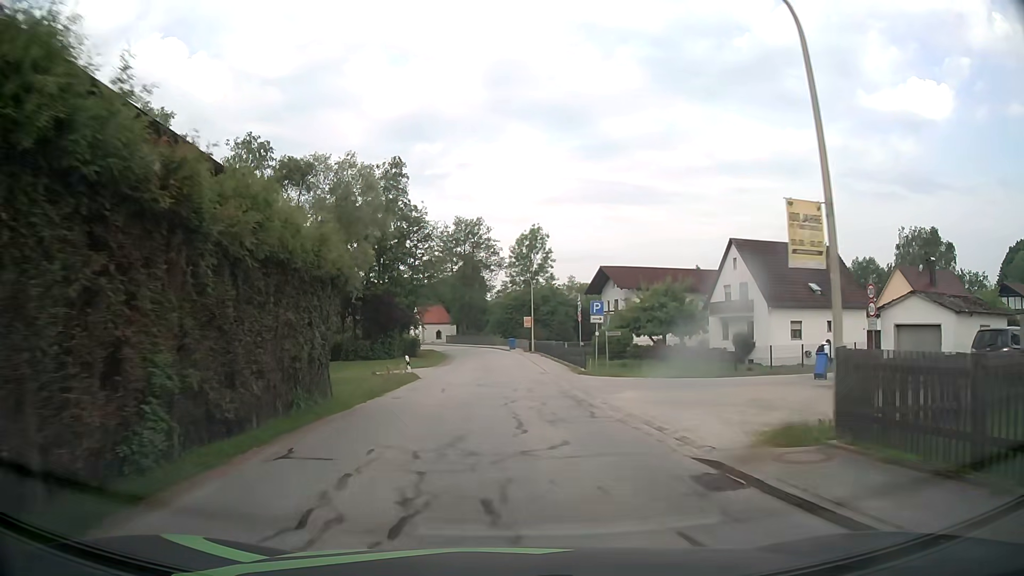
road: tertiary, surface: asphalt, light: Day
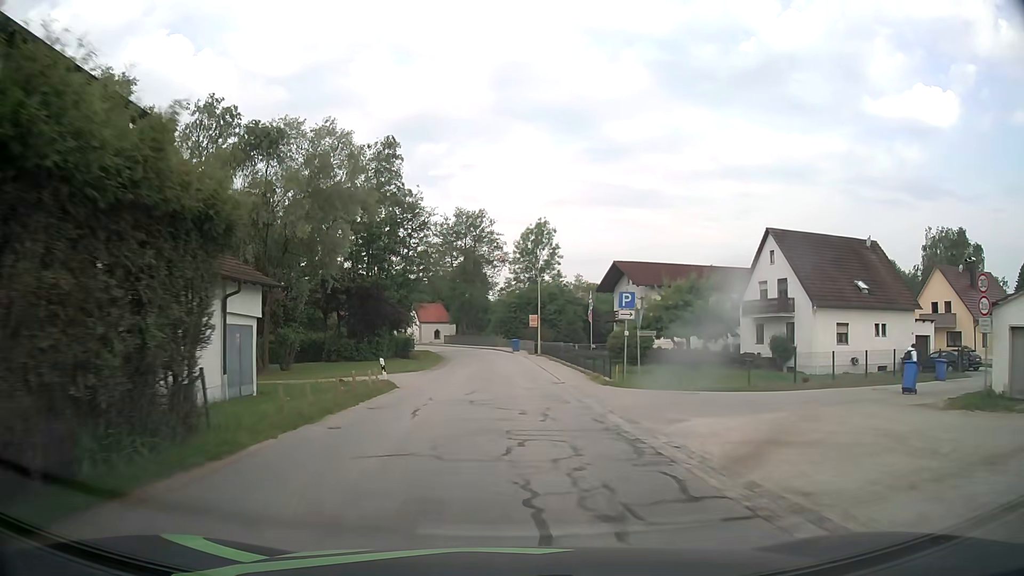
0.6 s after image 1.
(0.0, +6.8) m; 0°
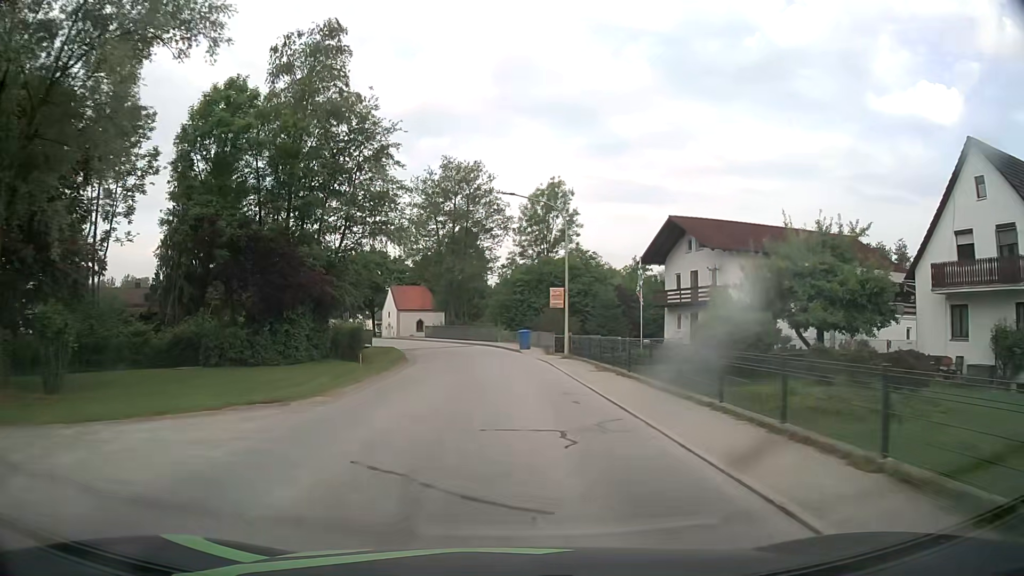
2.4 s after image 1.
(-0.3, +22.0) m; -1°
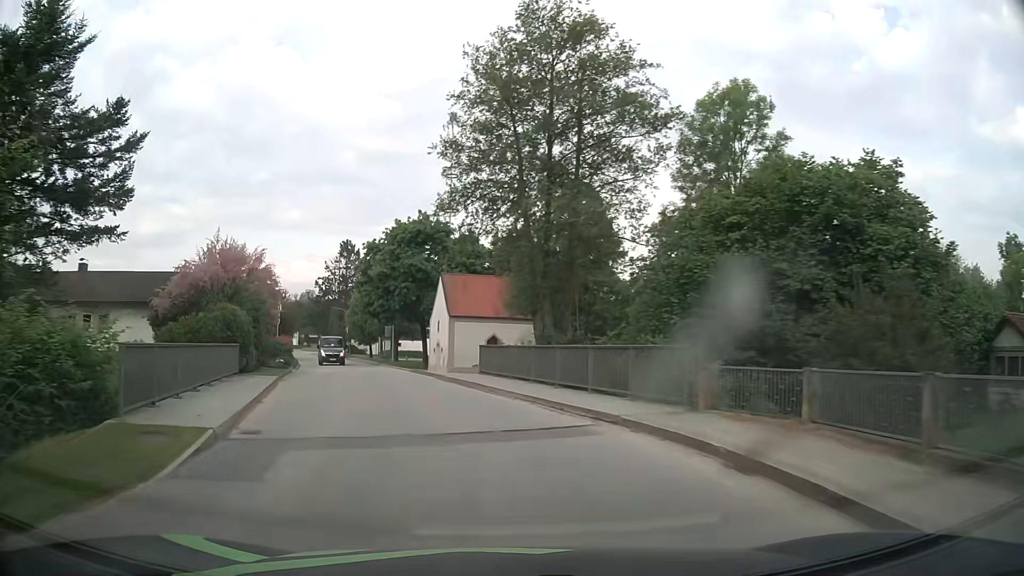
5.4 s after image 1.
(-1.6, +36.1) m; -10°
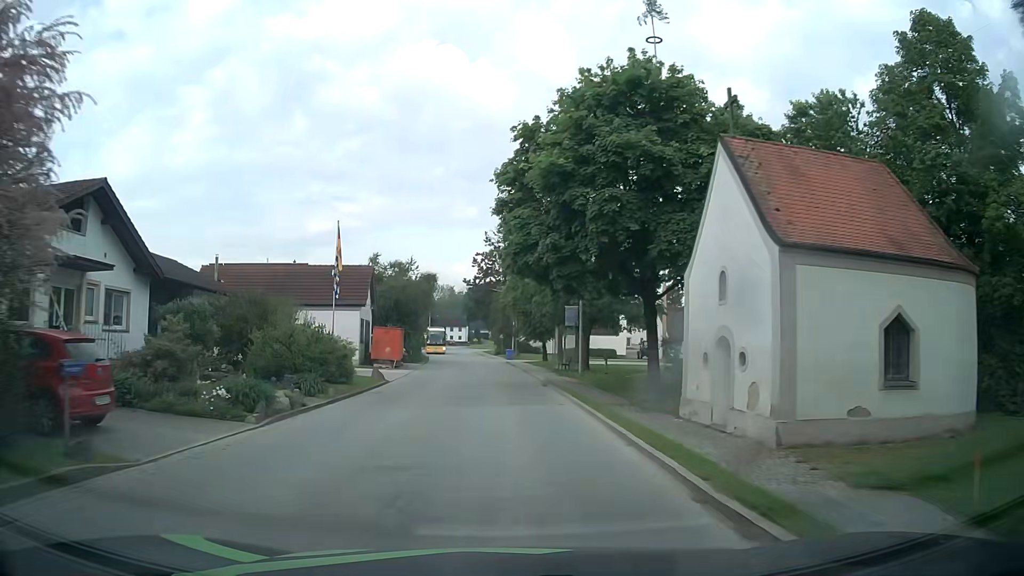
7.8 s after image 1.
(-4.7, +28.2) m; -16°
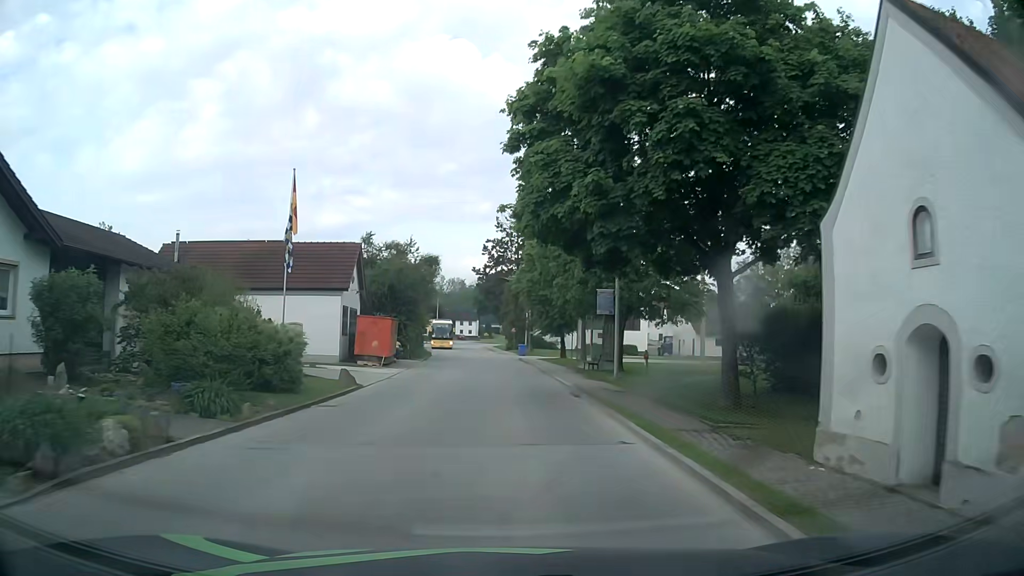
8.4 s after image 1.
(-0.1, +7.1) m; -1°
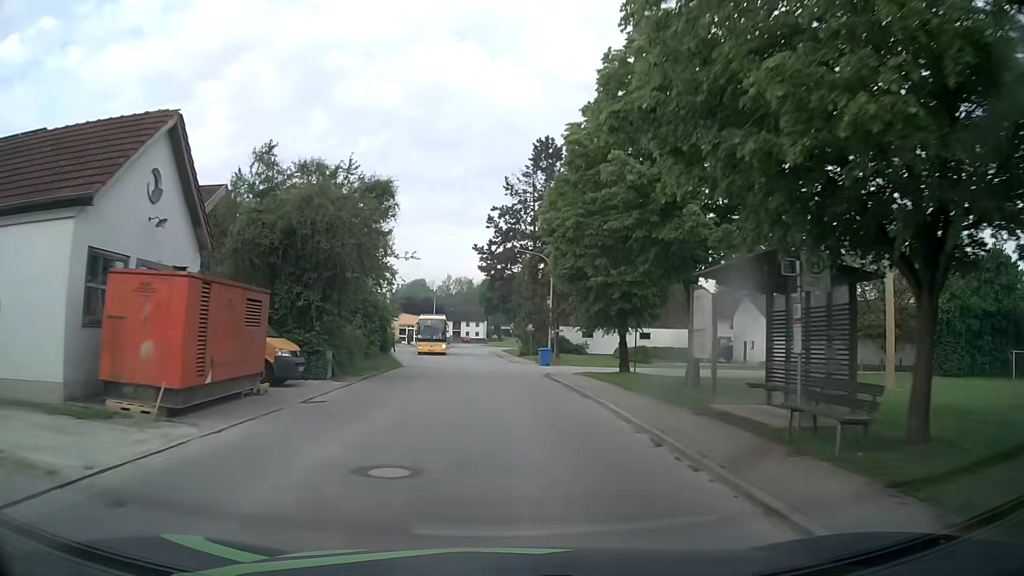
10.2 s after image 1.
(-0.1, +21.6) m; -1°
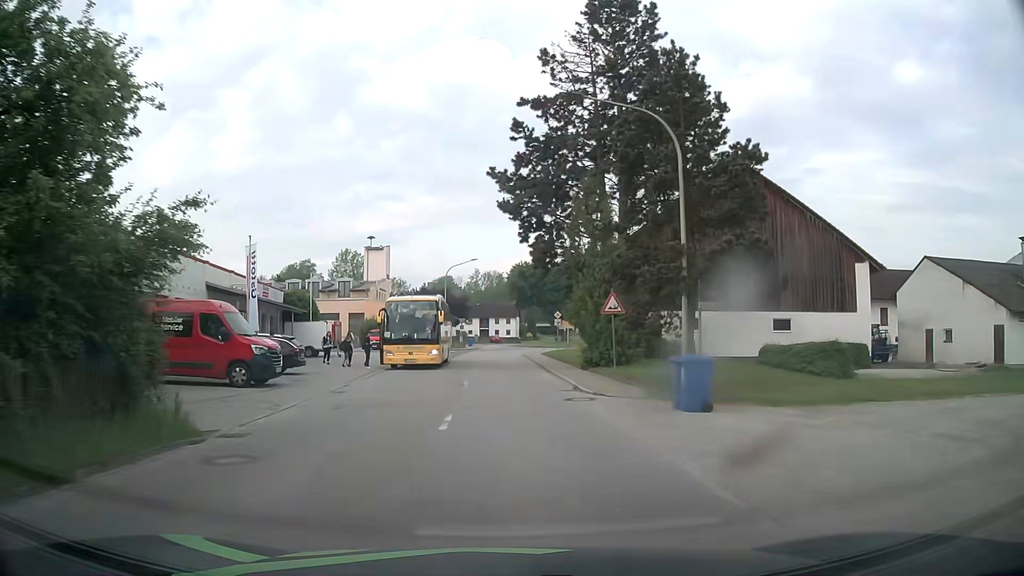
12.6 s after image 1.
(-0.5, +27.7) m; -2°
(0, +10) (0, +20) (-1, +30) (-1, +40) (-1, +50) (-1, +60) (+3, +69) (+10, +76) (+20, +78) (+30, +79) m
